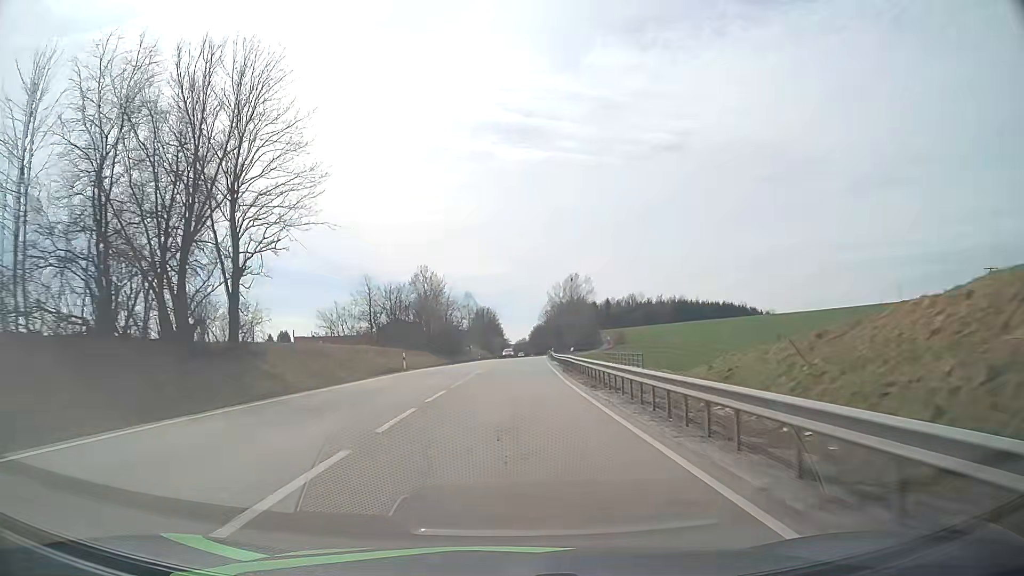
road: primary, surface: asphalt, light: Day
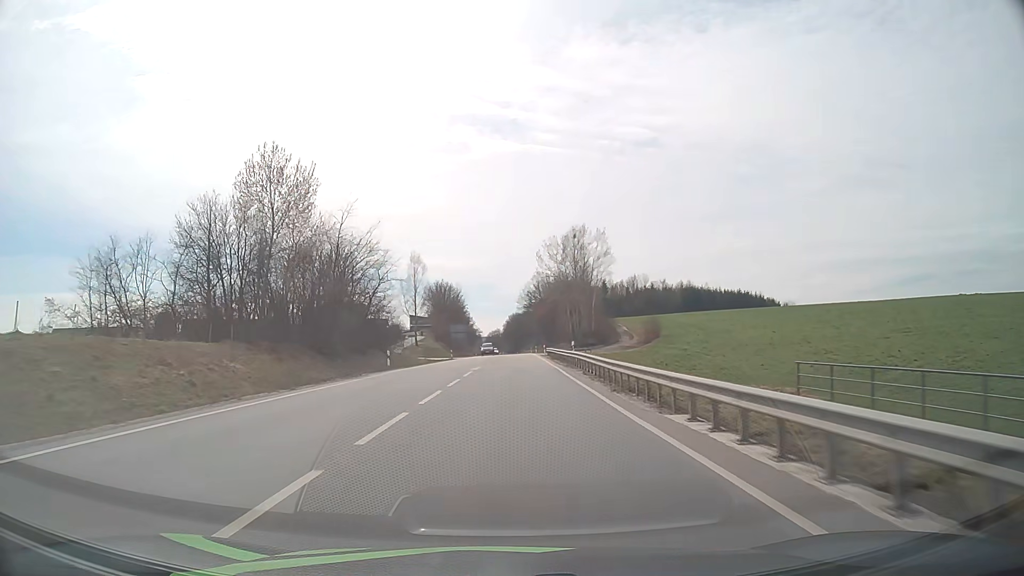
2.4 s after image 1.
(+1.3, +56.2) m; +2°
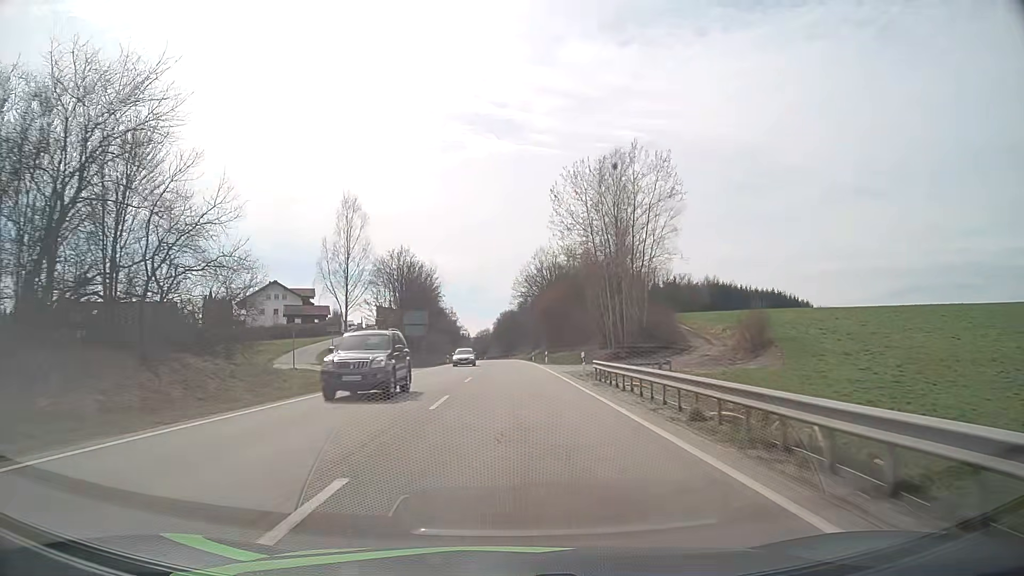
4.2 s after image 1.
(+0.2, +42.5) m; +1°
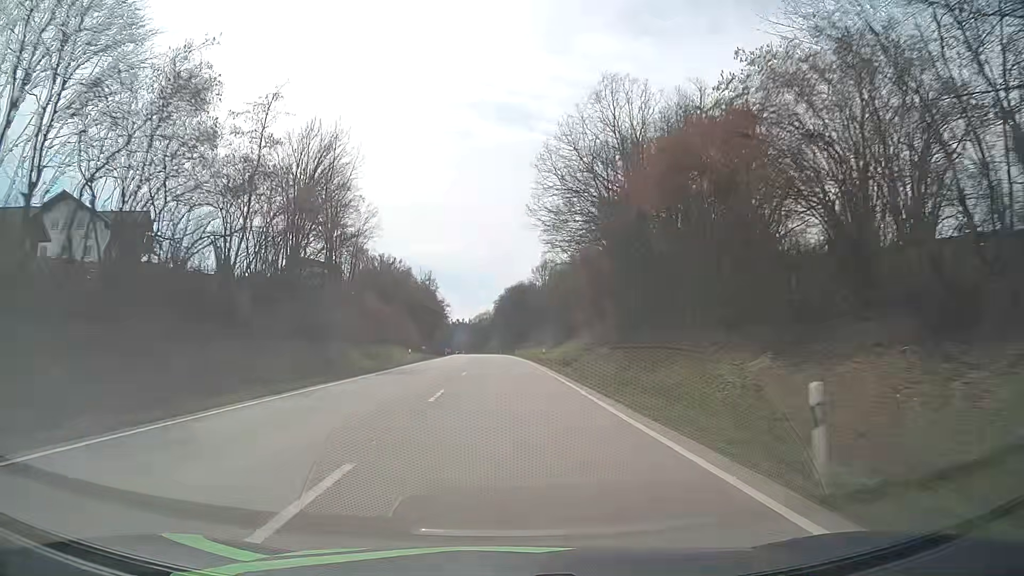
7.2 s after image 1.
(0.0, +71.4) m; 0°
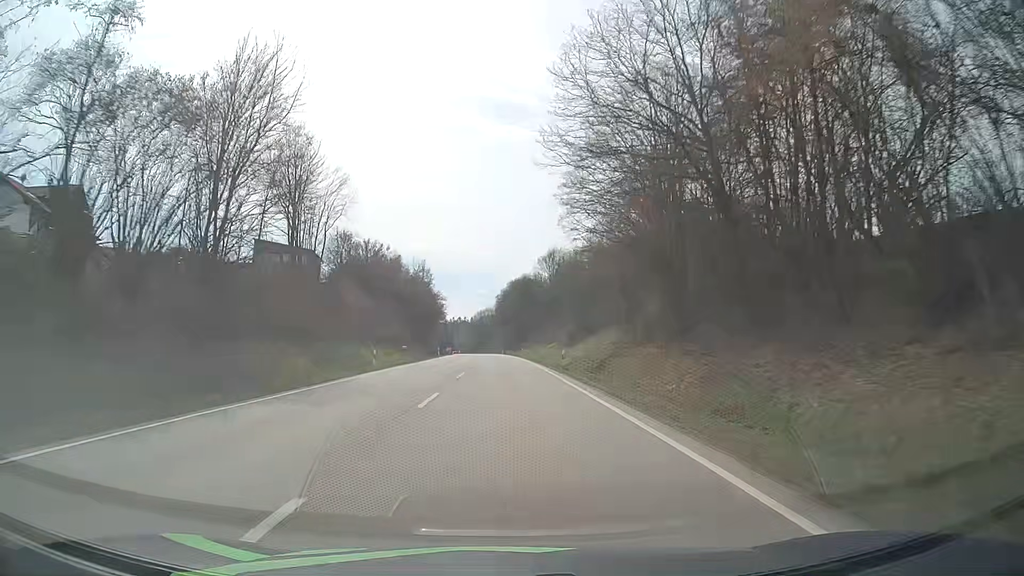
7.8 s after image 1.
(0.0, +14.3) m; 0°
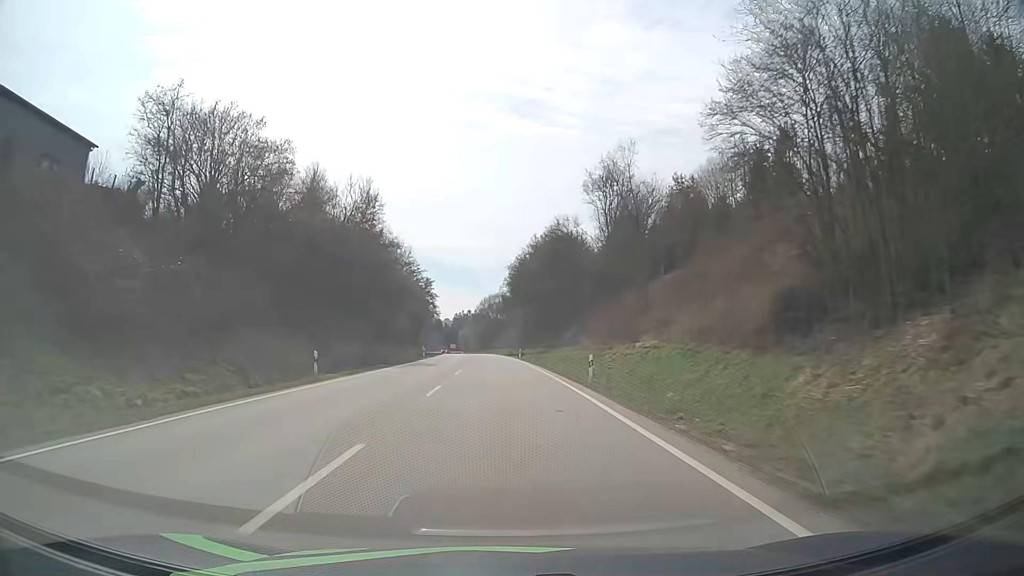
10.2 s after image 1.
(-0.4, +56.9) m; -1°
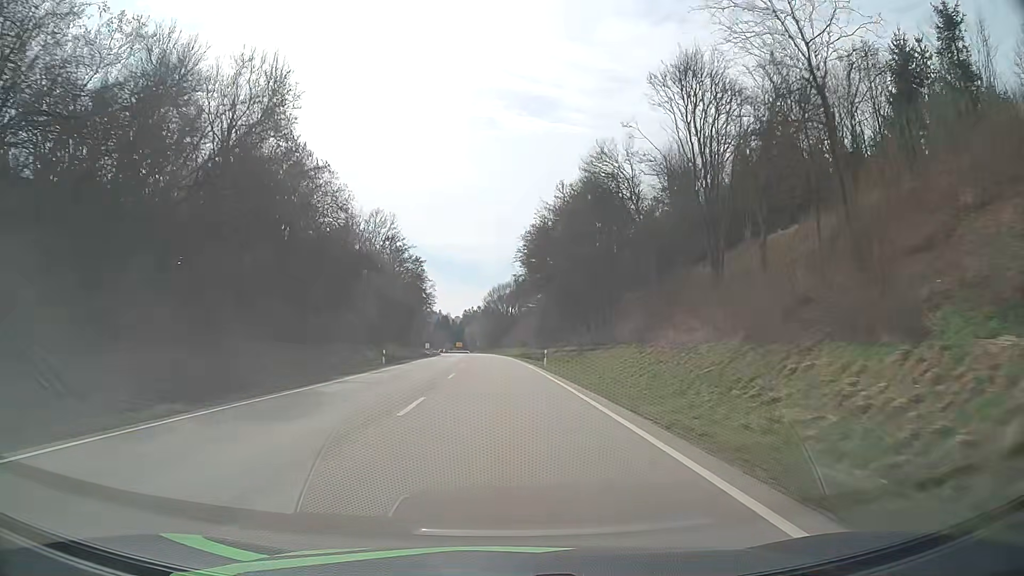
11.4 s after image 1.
(-0.2, +28.4) m; -1°
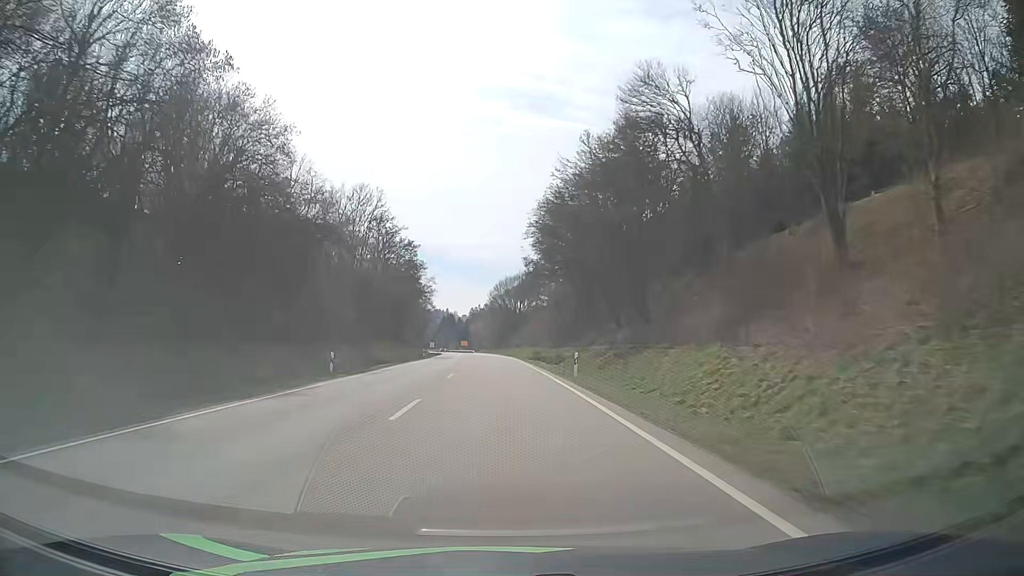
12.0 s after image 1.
(0.0, +14.2) m; 0°
(0, +10) (0, +20) (0, +30) (-1, +40) (-1, +50) (-1, +60) (-2, +70) (-2, +80) (-3, +90) (-4, +100) m
